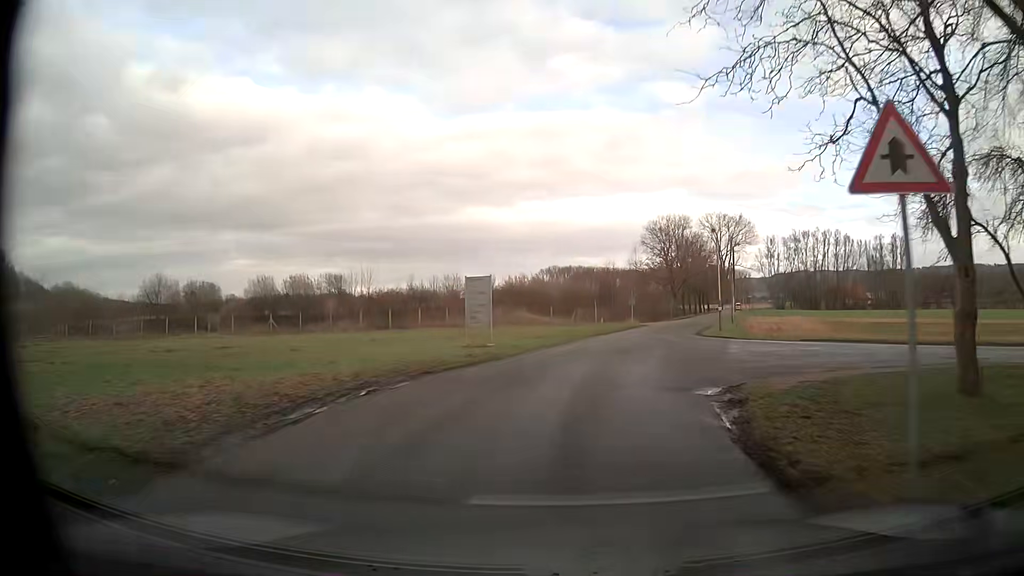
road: unclassified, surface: asphalt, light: Day
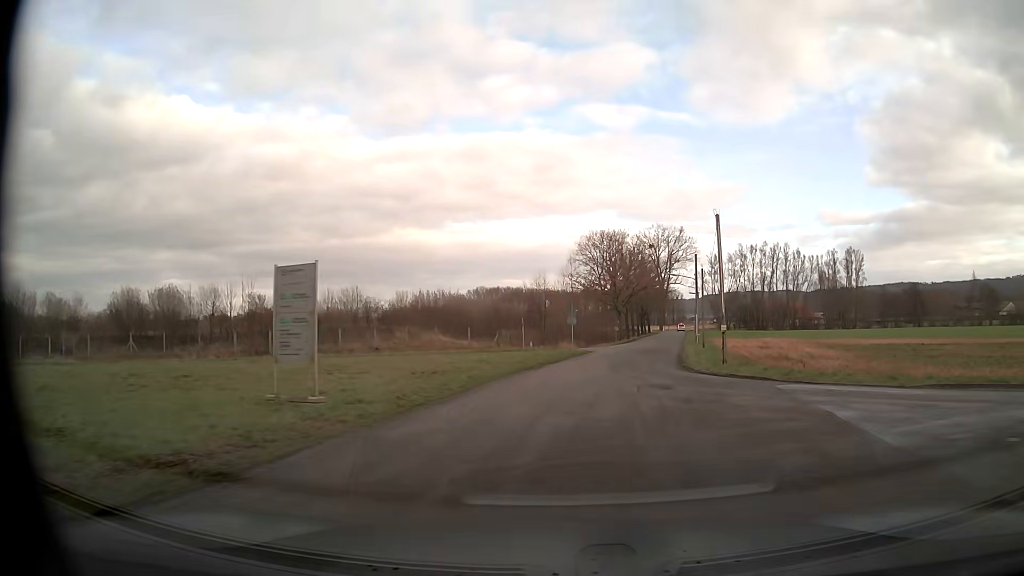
(+0.8, +15.1) m; +7°
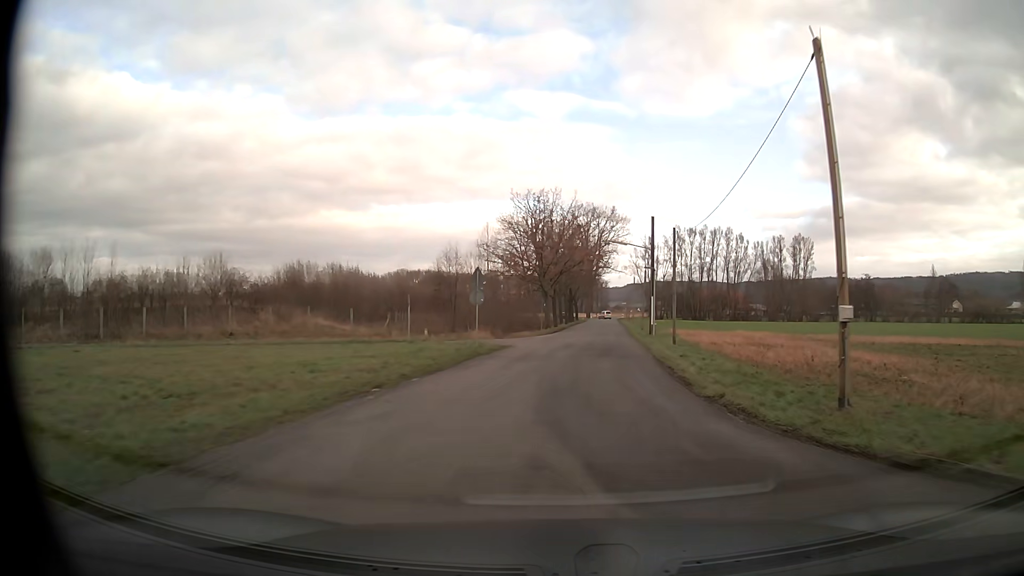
(+0.8, +15.5) m; +6°
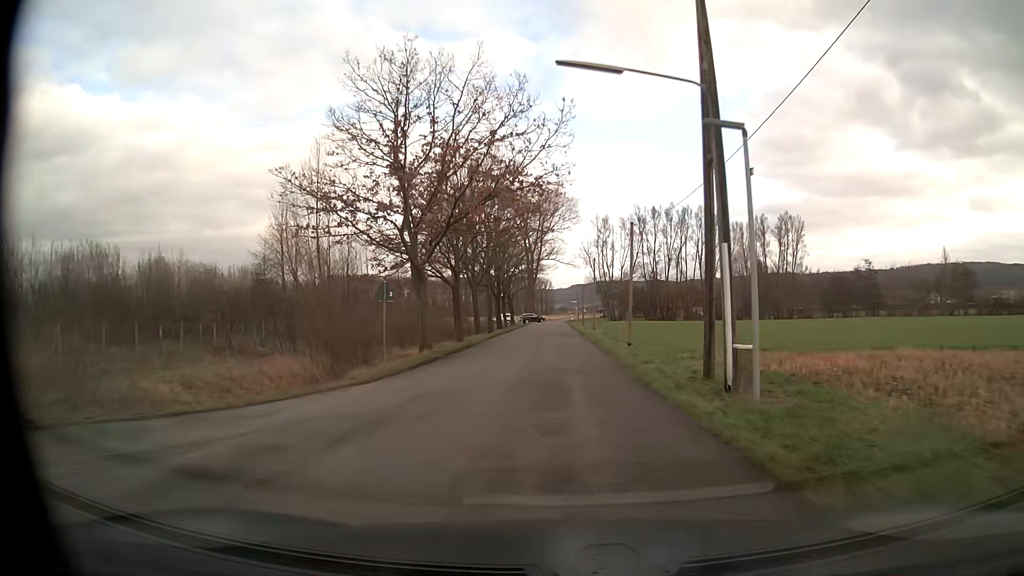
(+2.2, +32.4) m; +5°
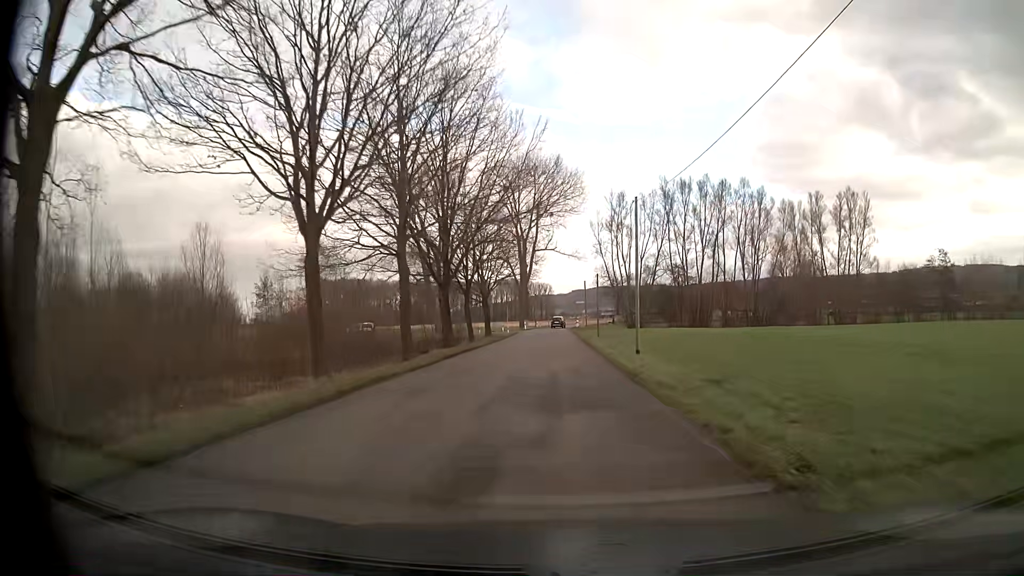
(-0.1, +32.5) m; 0°
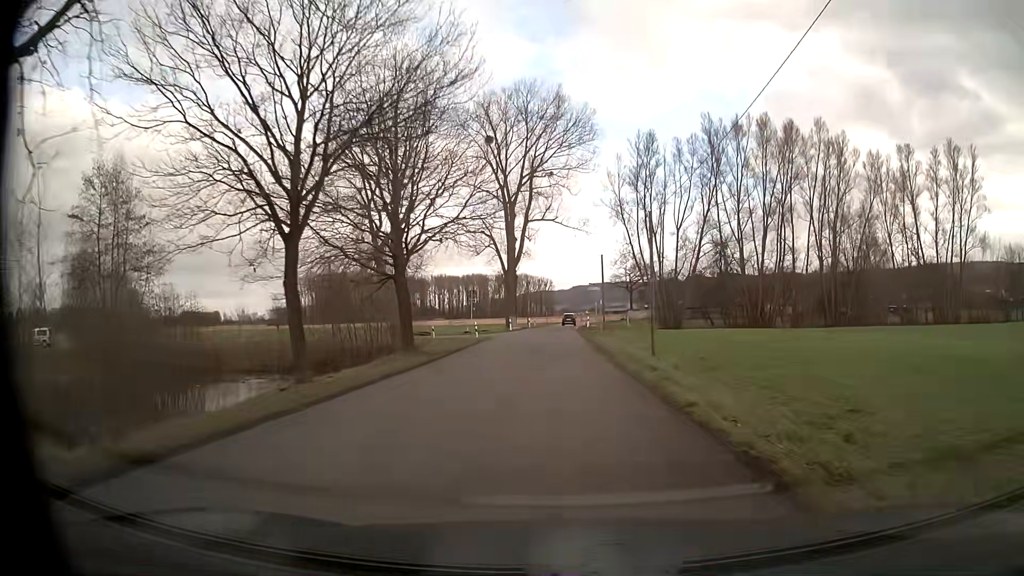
(-0.1, +32.3) m; 0°
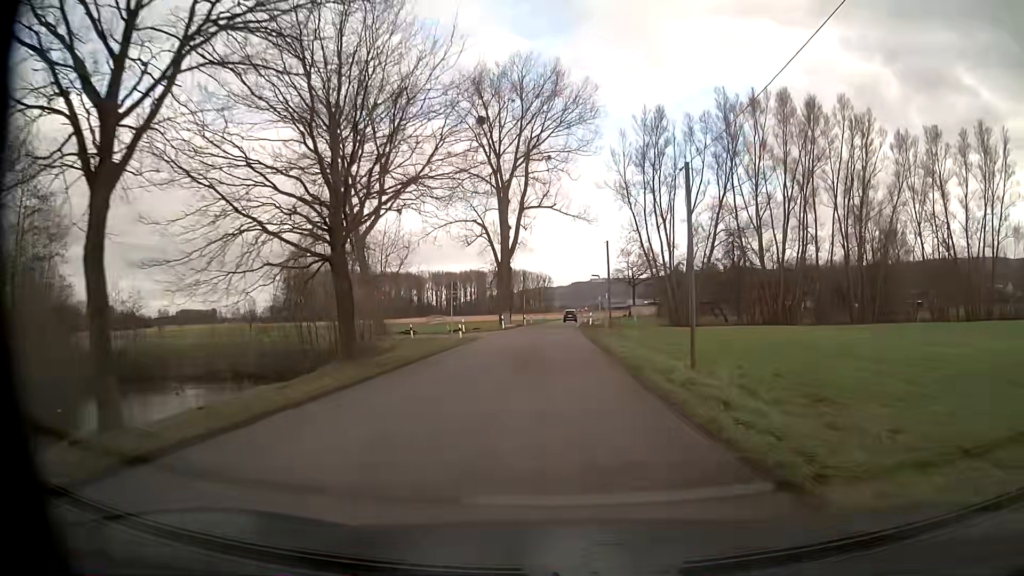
(0.0, +7.6) m; 0°
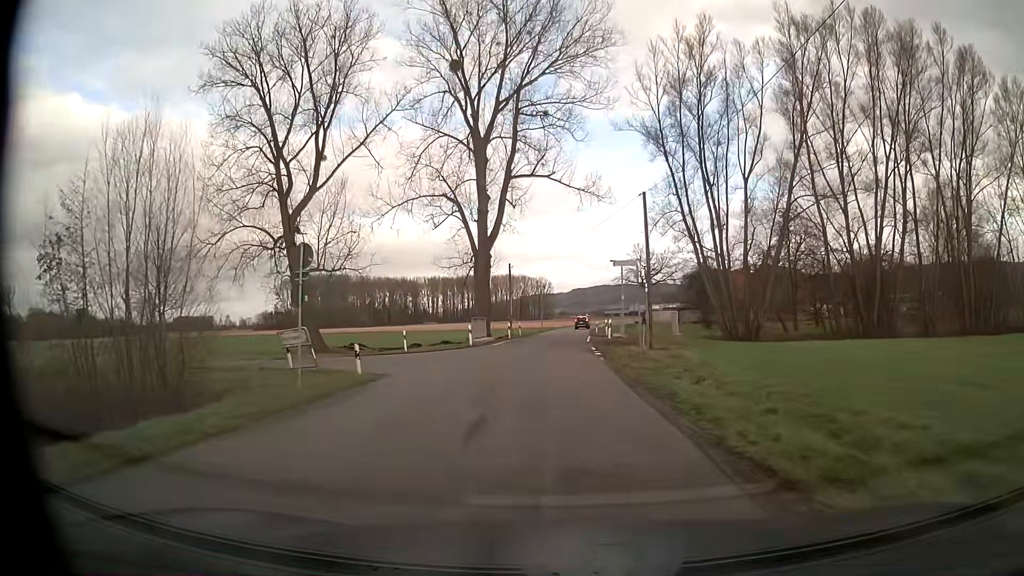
(+0.1, +21.2) m; 0°
(0, +10) (0, +20) (-5, +28) (-15, +29) (-25, +27) (-34, +23) (-44, +20) (-53, +16) (-62, +13) (-72, +9) m
